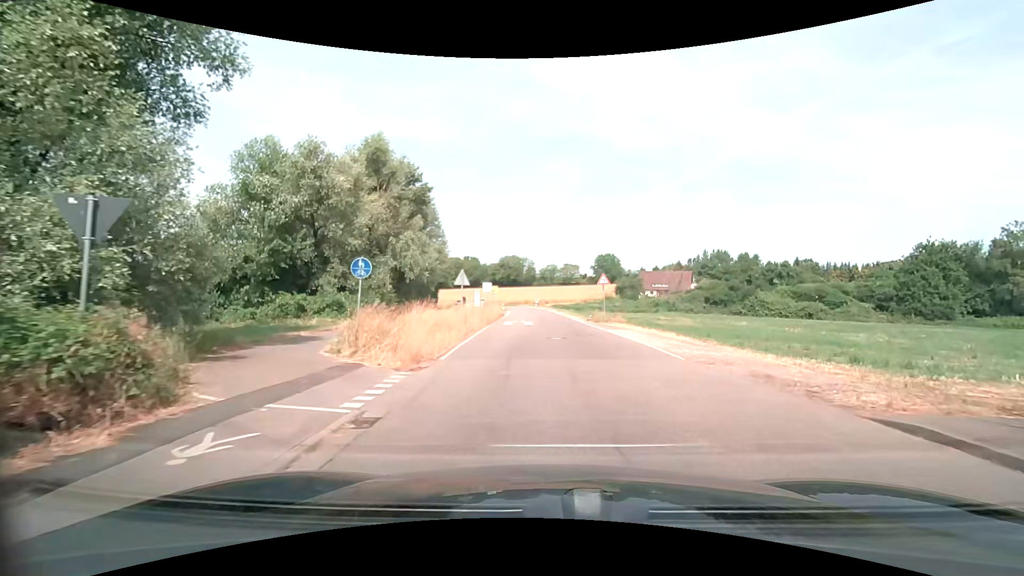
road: tertiary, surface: asphalt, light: Day
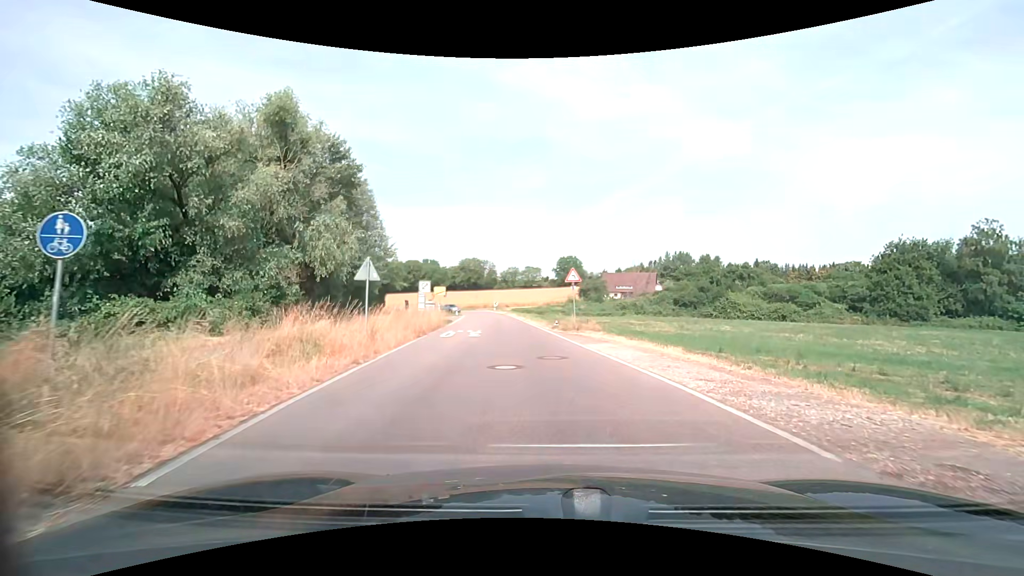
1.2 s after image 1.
(+0.4, +7.9) m; +5°
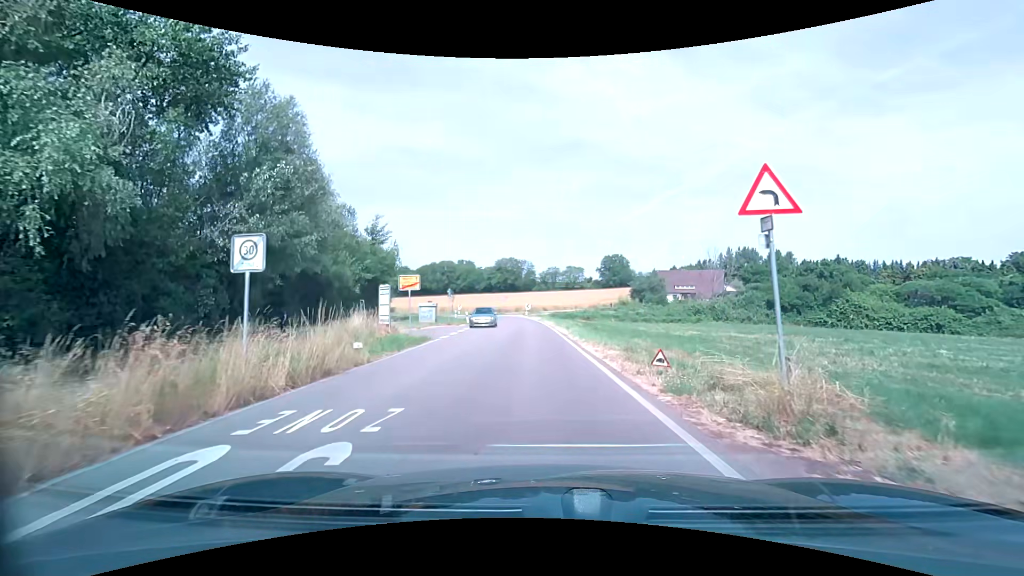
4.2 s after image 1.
(-0.5, +19.8) m; -4°
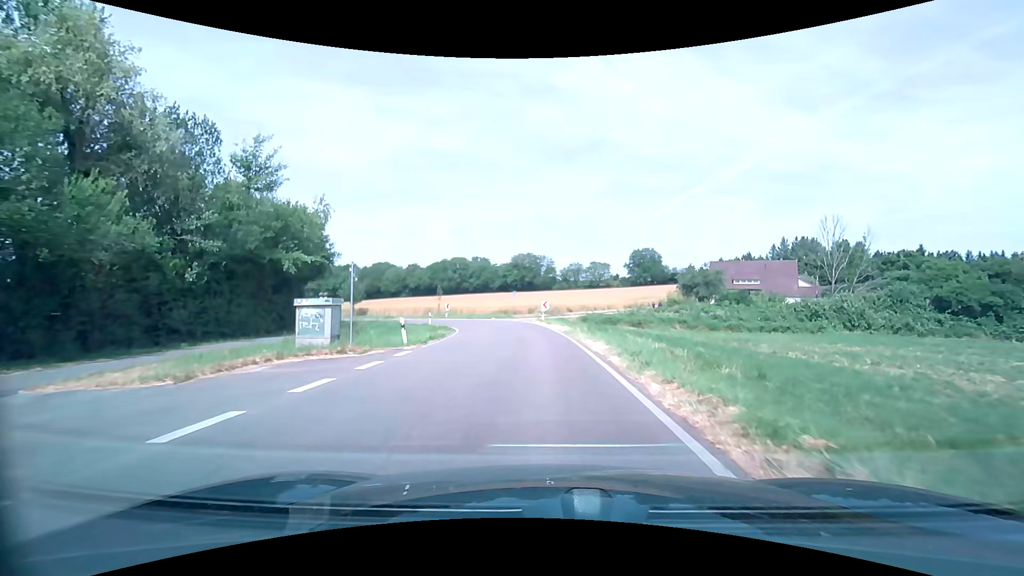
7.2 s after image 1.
(-0.6, +24.4) m; -2°
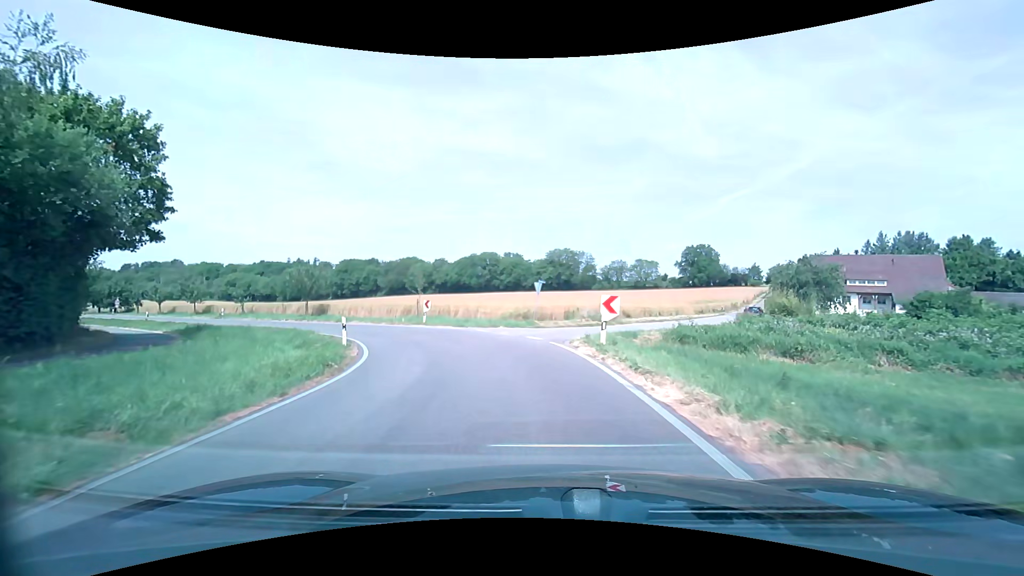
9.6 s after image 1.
(-0.6, +22.7) m; -4°
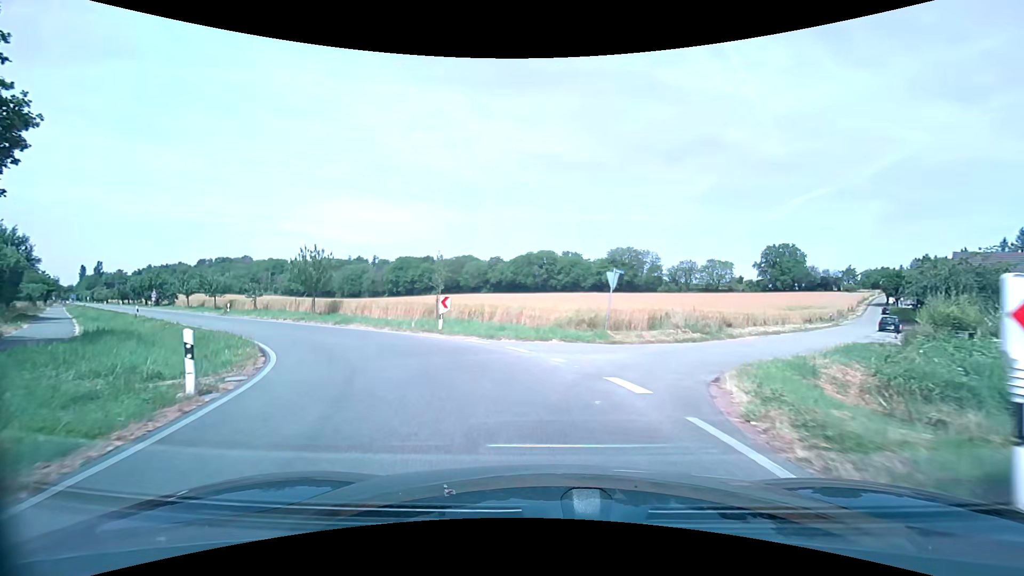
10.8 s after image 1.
(-0.5, +10.7) m; -6°
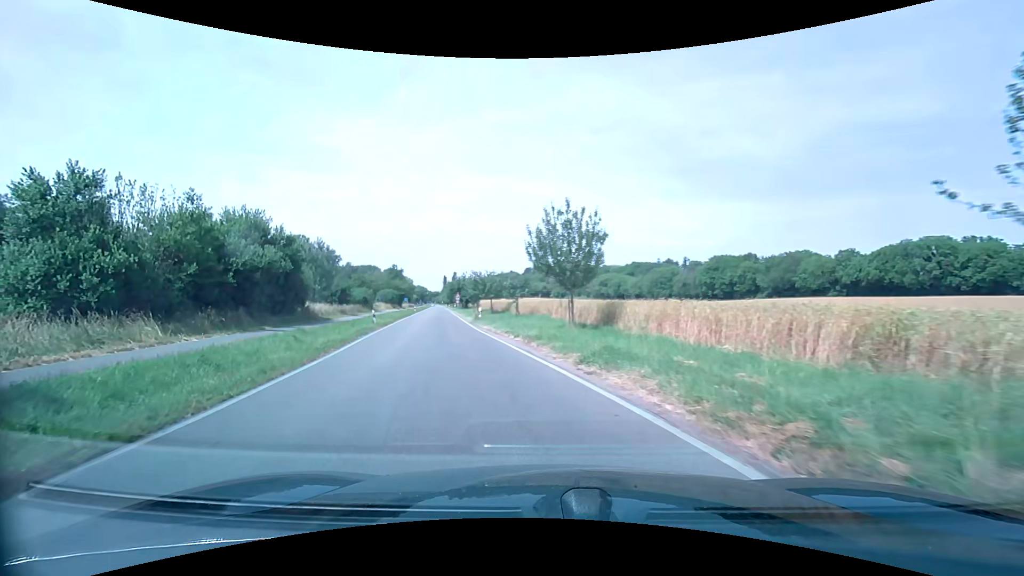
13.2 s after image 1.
(-5.2, +18.5) m; -34°
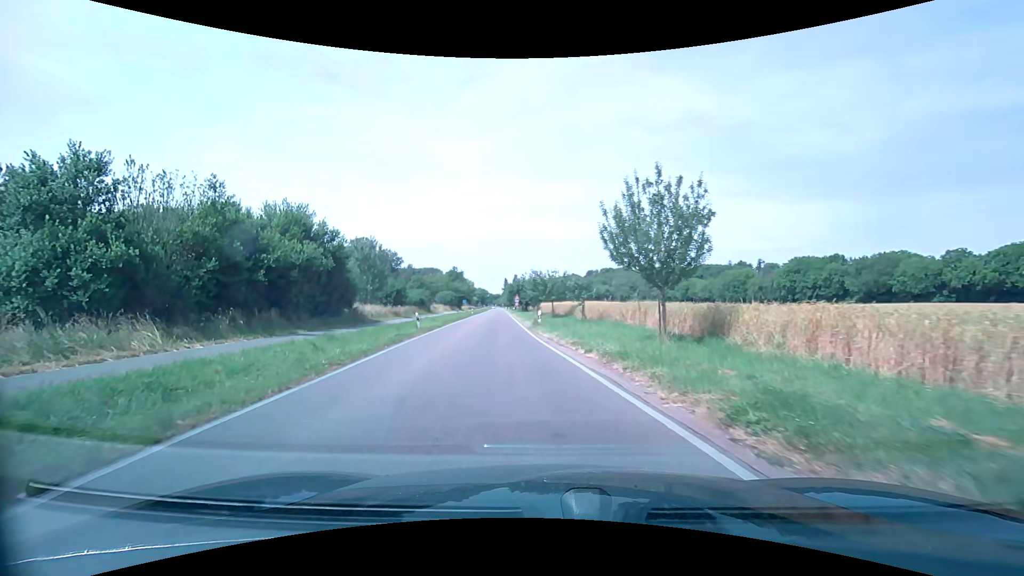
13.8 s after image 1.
(-0.4, +4.9) m; -8°
(0, +10) (-1, +20) (-3, +30) (-4, +40) (-5, +50) (-6, +60) (-7, +70) (-7, +80) (-8, +90) (-9, +100) m
